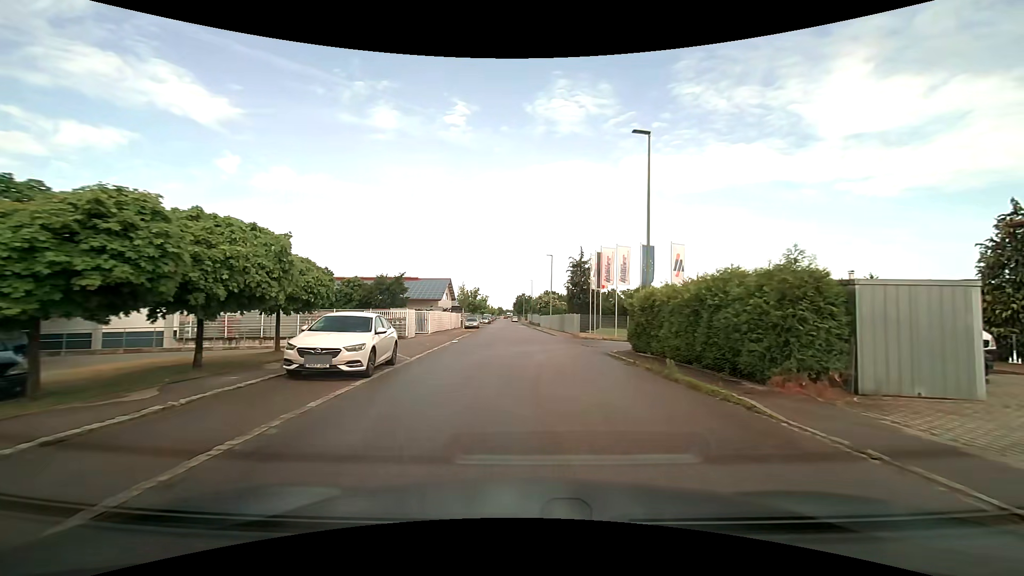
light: Day
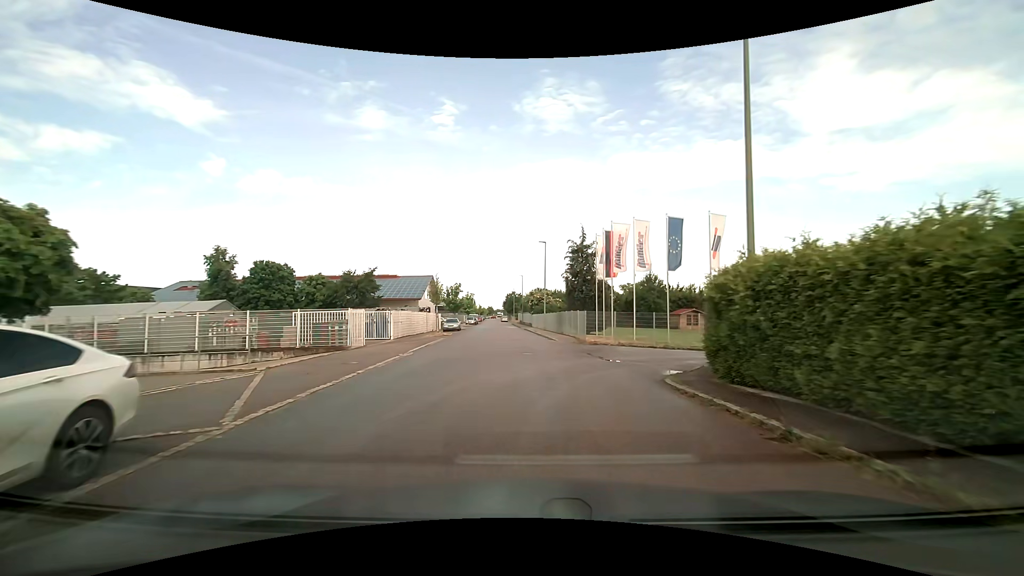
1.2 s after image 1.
(0.0, +9.7) m; +1°
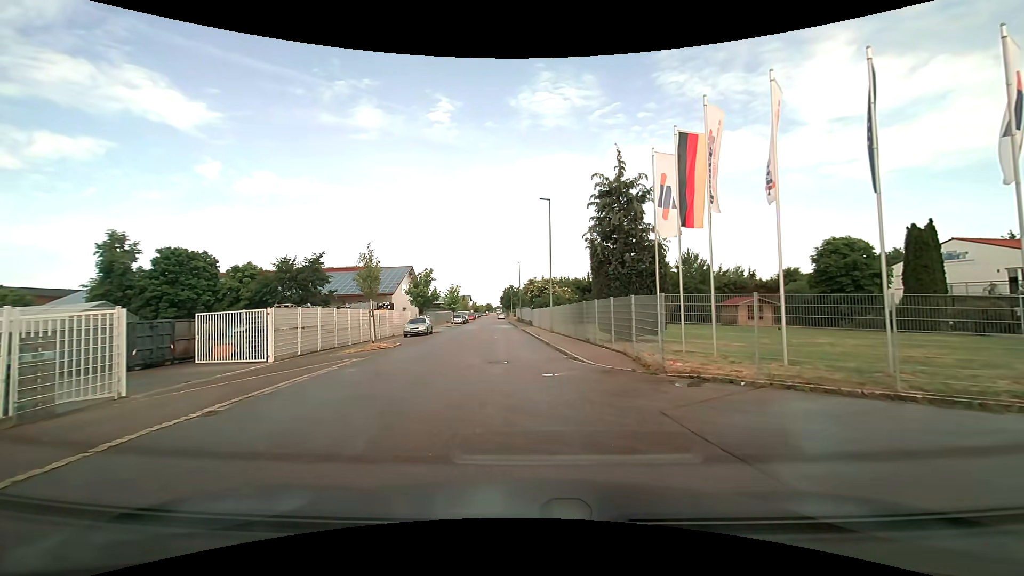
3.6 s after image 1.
(+0.2, +16.3) m; +1°
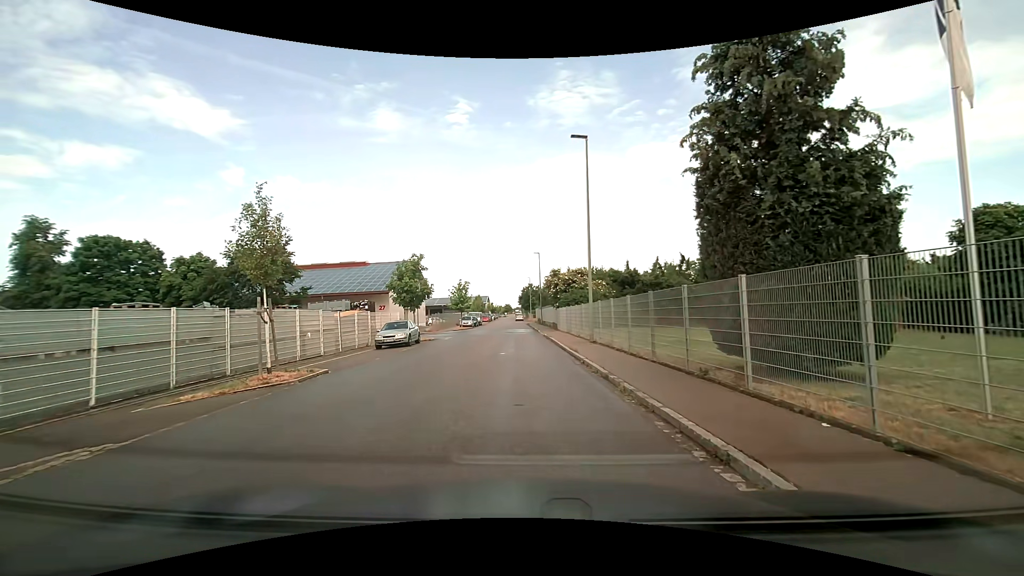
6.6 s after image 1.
(-0.2, +11.2) m; -4°
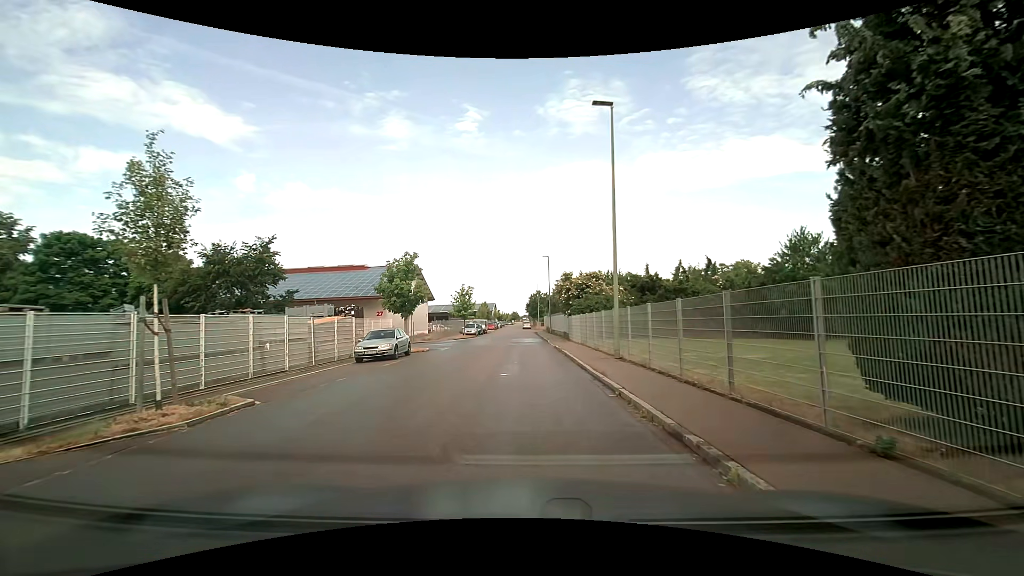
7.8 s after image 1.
(0.0, +4.3) m; +1°
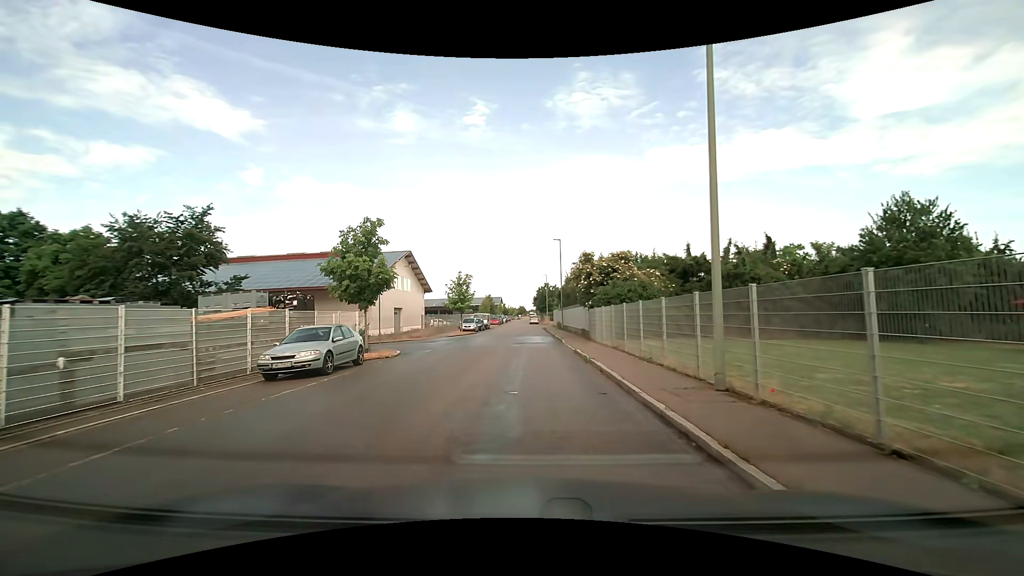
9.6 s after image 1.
(-0.2, +8.4) m; -1°
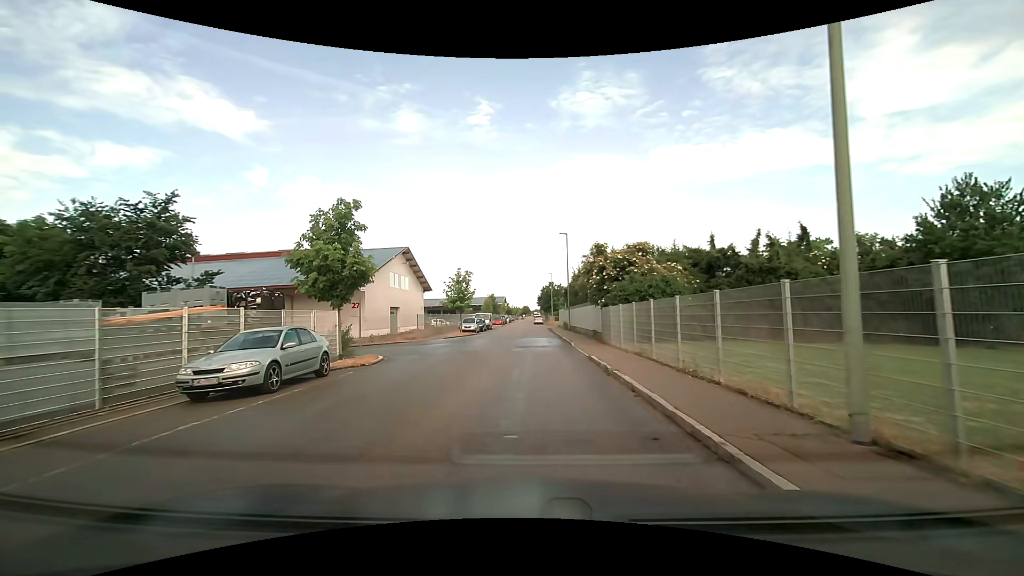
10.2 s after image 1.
(0.0, +3.4) m; 0°
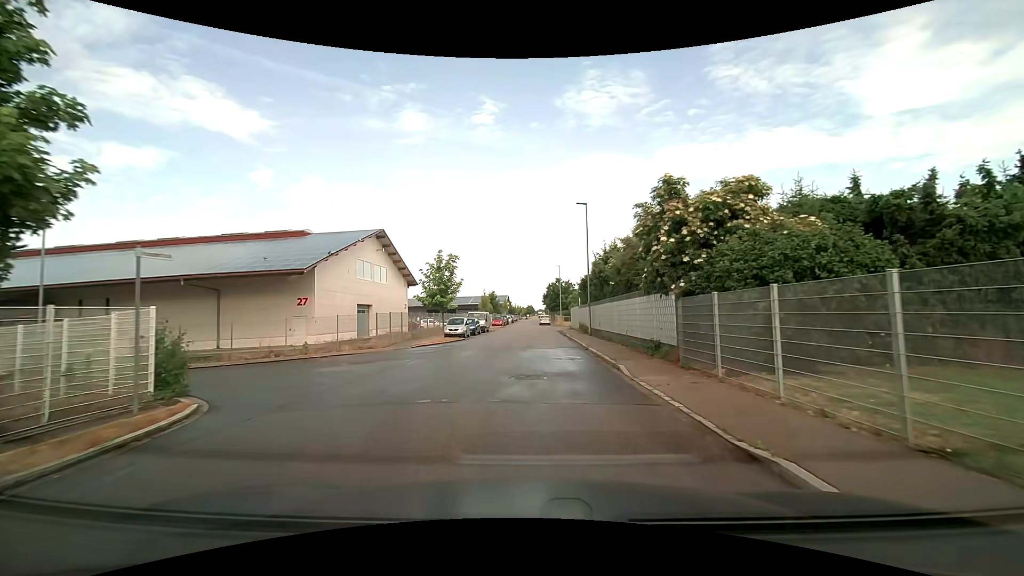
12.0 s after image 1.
(-0.1, +11.9) m; -1°
